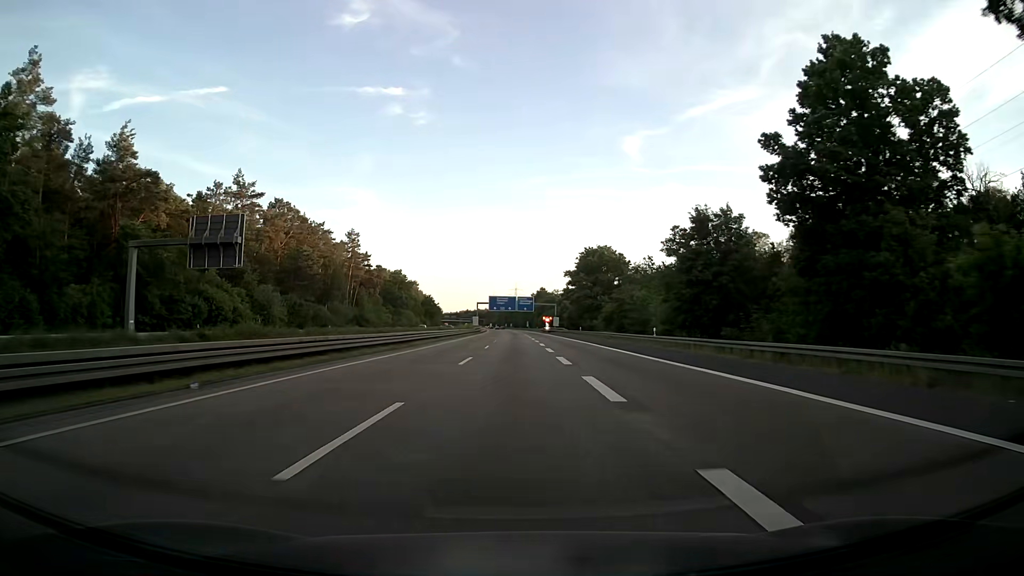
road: motorway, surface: asphalt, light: Day
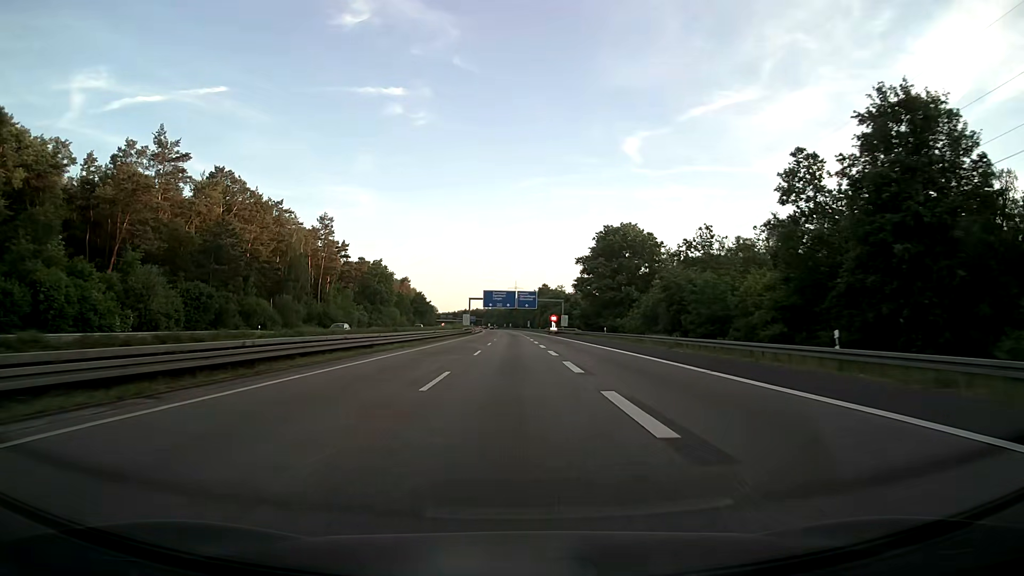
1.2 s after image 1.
(0.0, +28.0) m; 0°
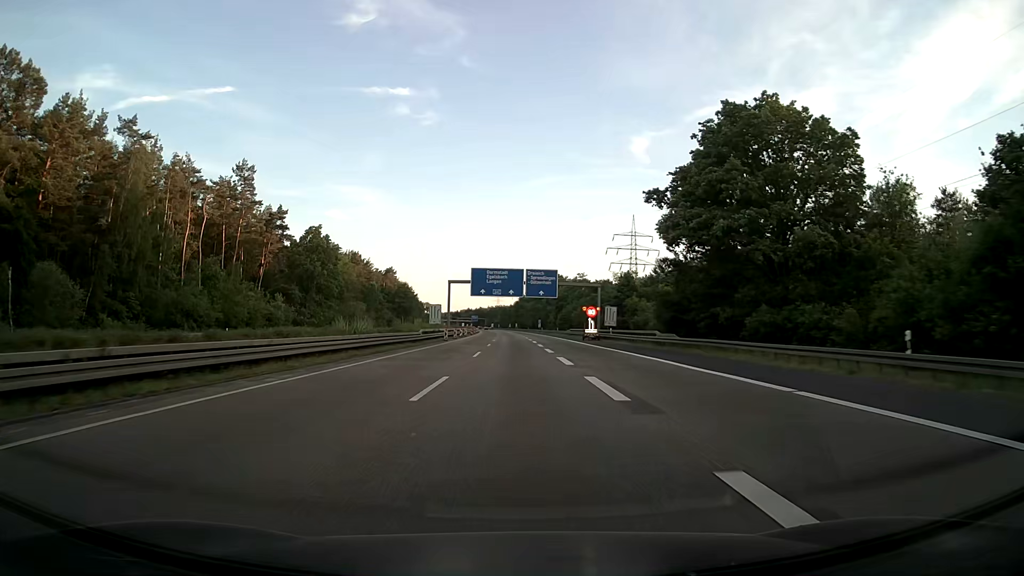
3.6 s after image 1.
(-0.2, +55.9) m; 0°
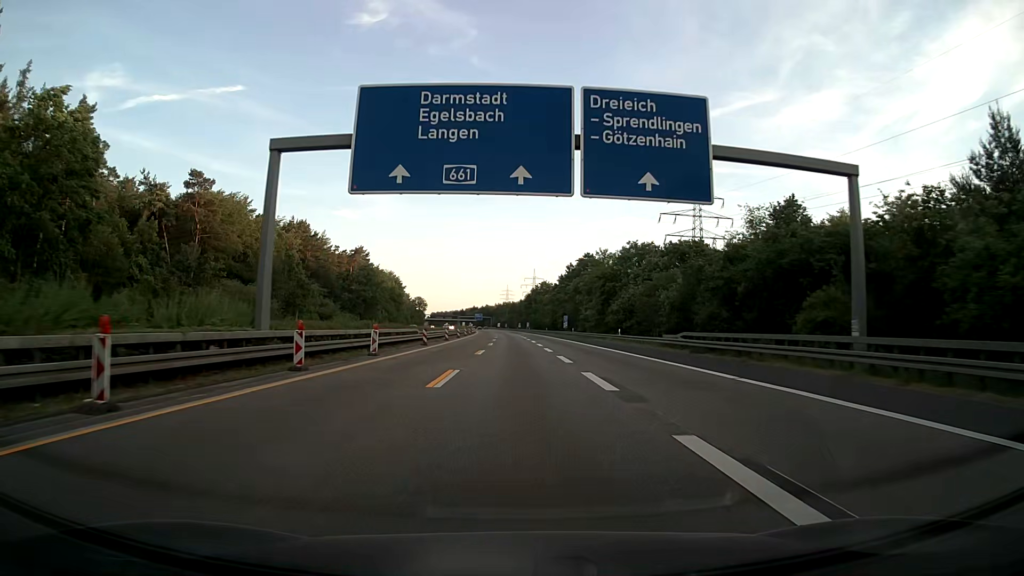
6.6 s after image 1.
(-0.5, +69.8) m; -1°
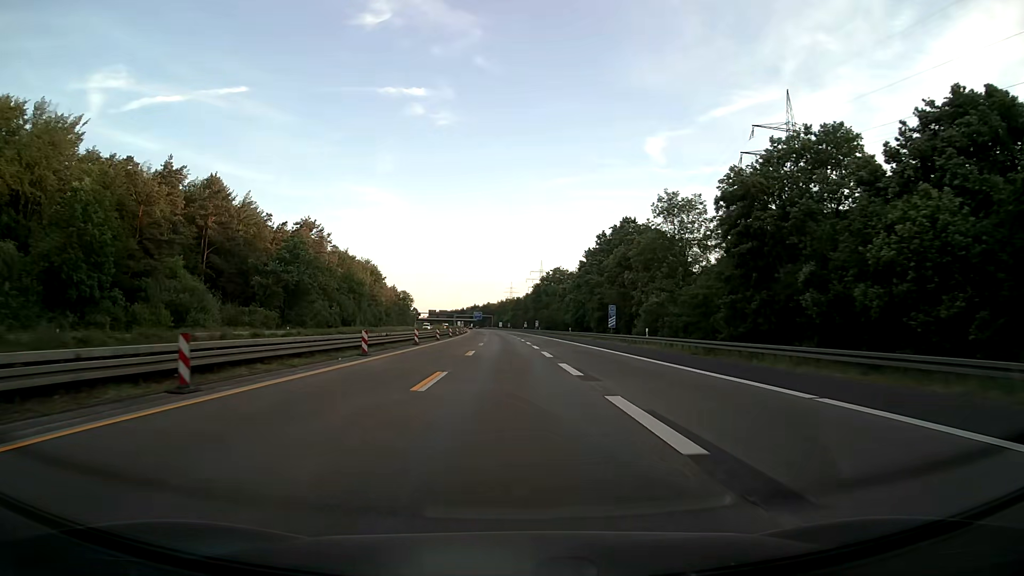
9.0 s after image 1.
(-0.2, +55.3) m; 0°
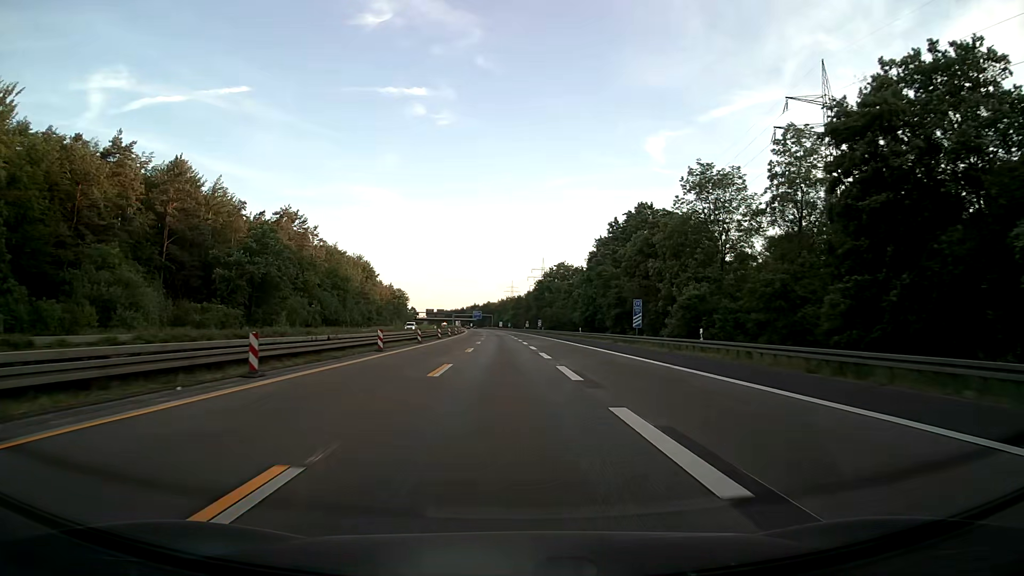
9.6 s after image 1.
(0.0, +13.8) m; 0°
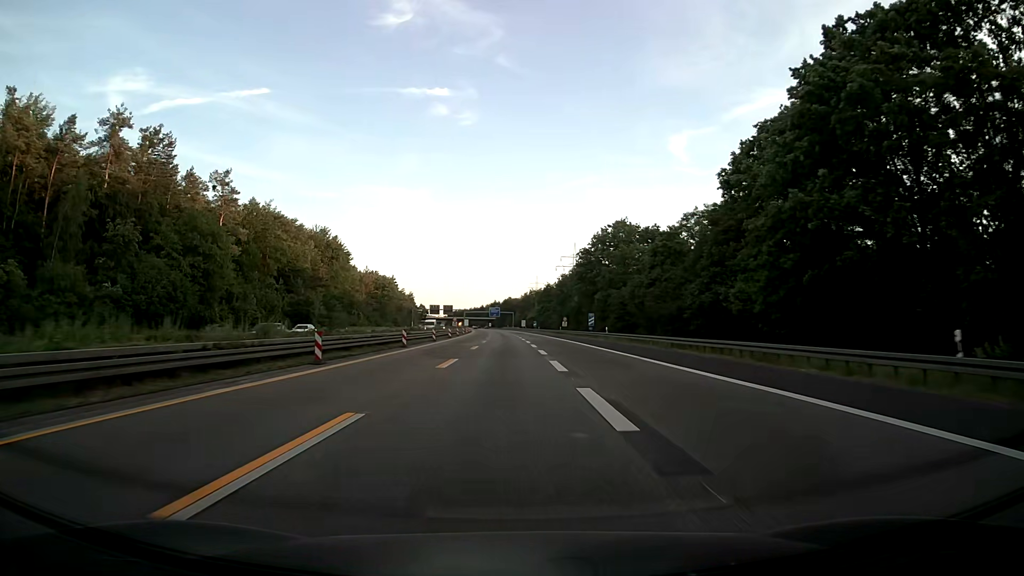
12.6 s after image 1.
(-1.1, +68.5) m; -2°
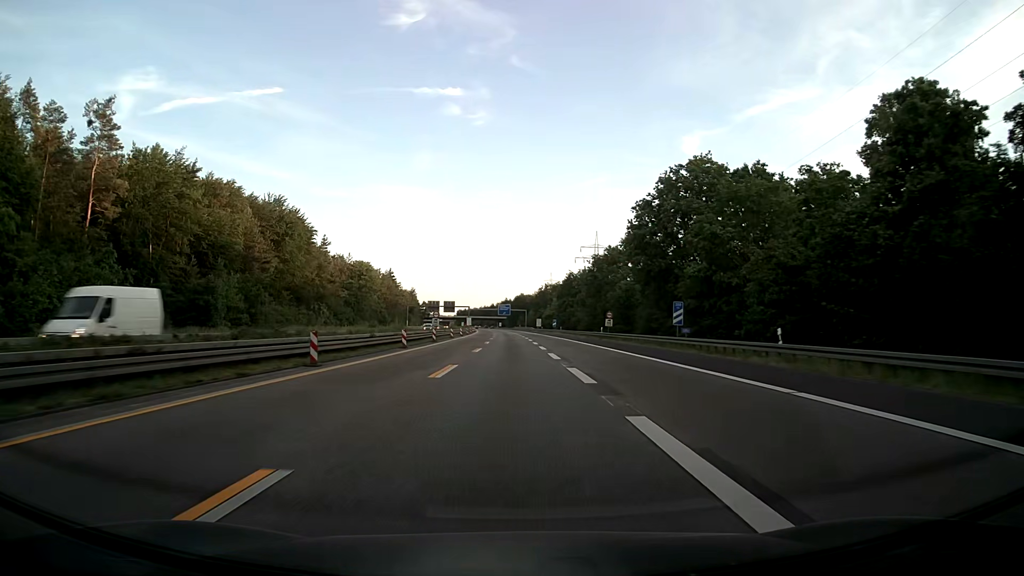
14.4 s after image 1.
(-0.5, +40.8) m; -1°
(0, +10) (0, +20) (0, +30) (0, +40) (0, +50) (0, +60) (0, +70) (0, +80) (-1, +90) (-1, +100) m
